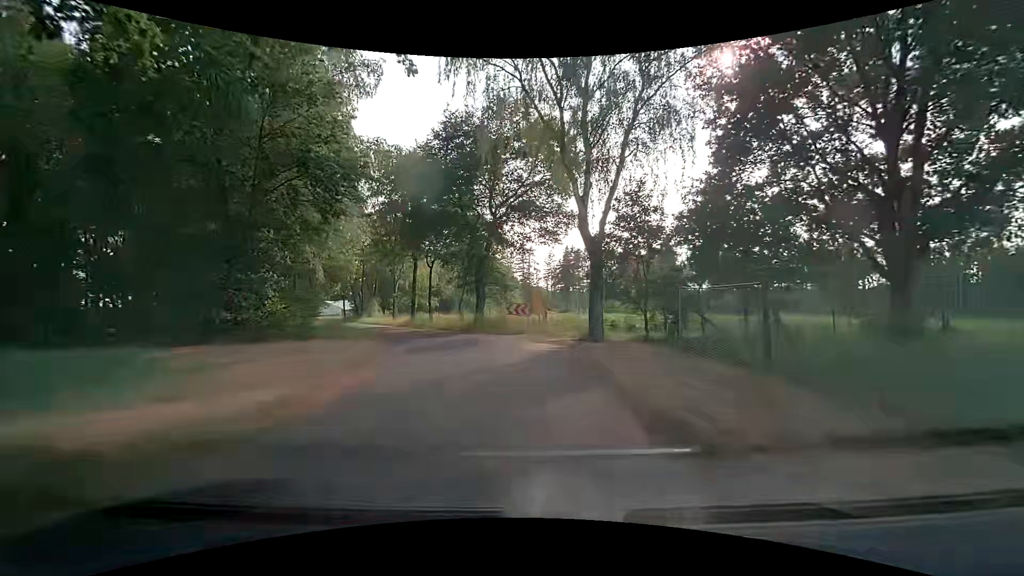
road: unclassified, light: Day
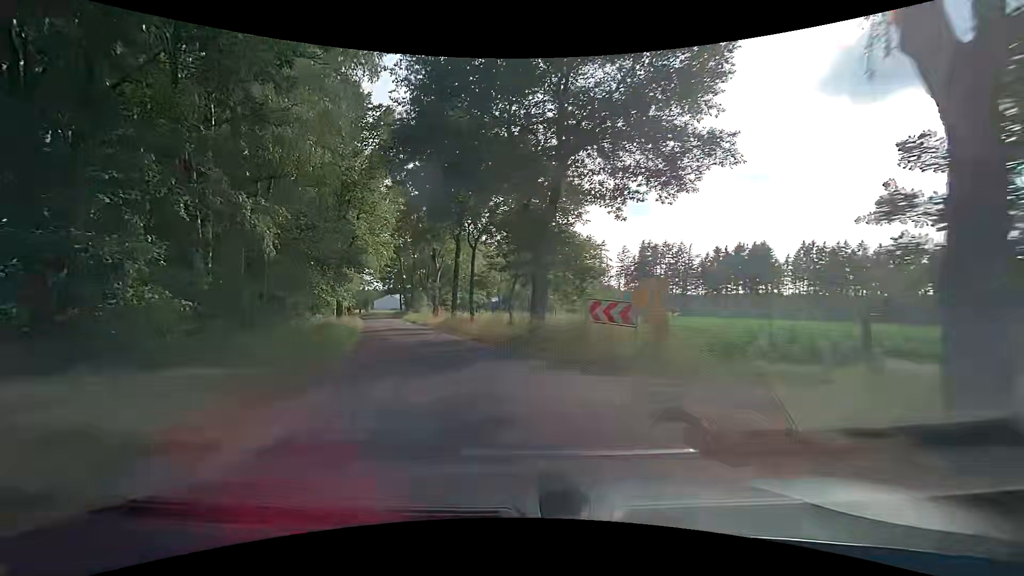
(-0.6, +13.0) m; -6°
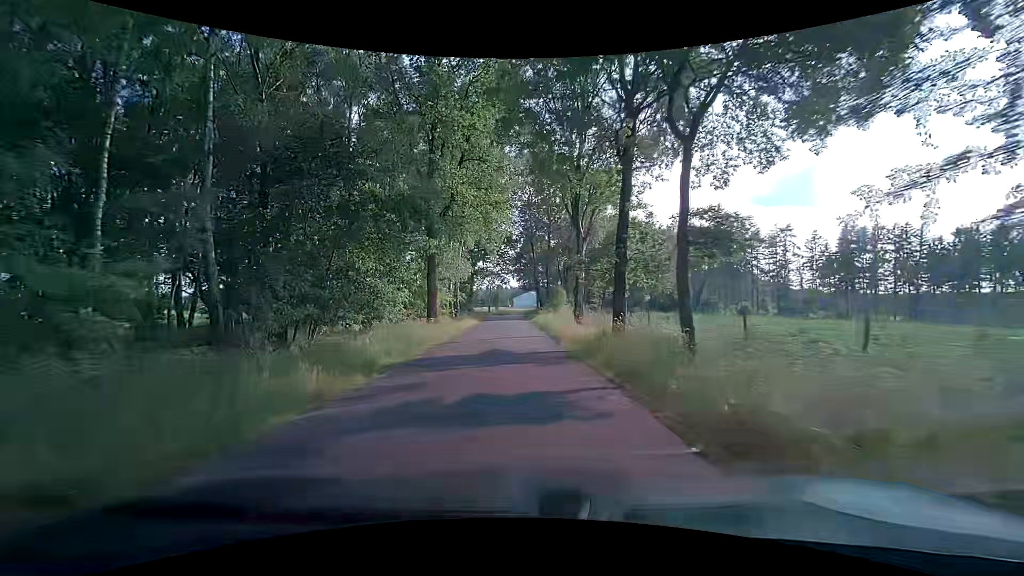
(-3.3, +19.3) m; -17°
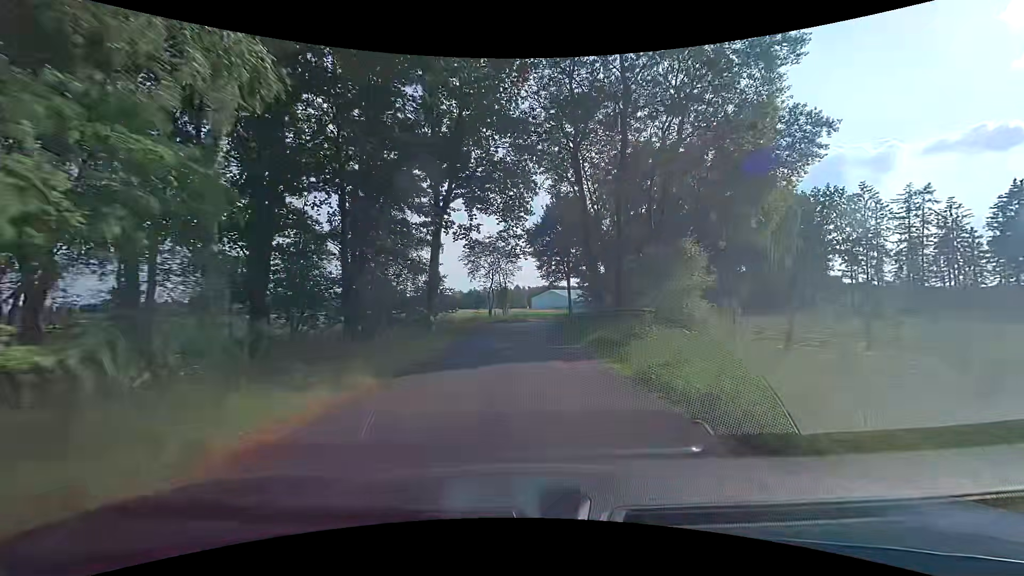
(-1.0, +37.6) m; -2°
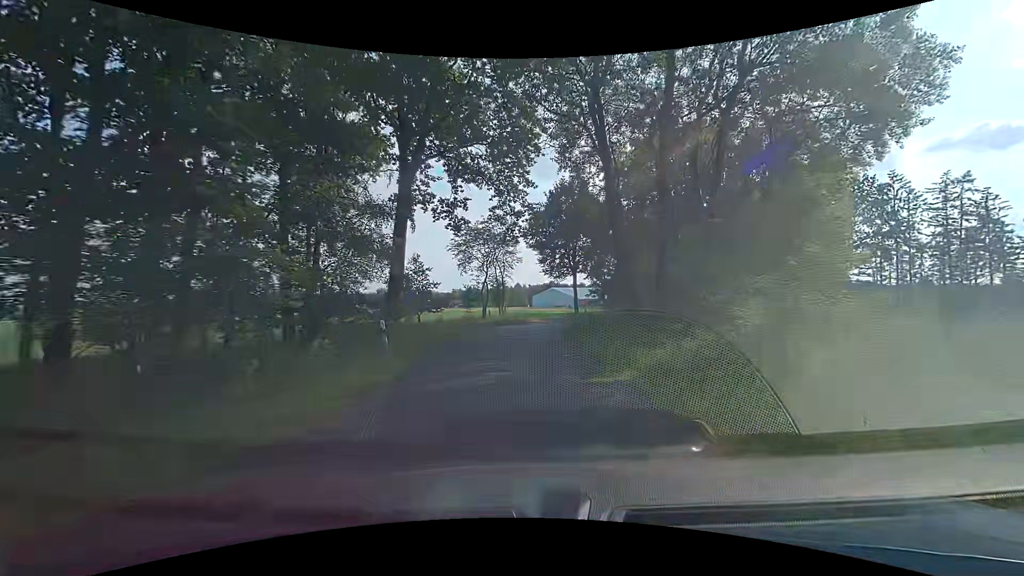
(0.0, +7.7) m; 0°
(0, +10) (0, +20) (+1, +30) (+2, +40) (+5, +49) (+9, +59) (+14, +67) (+19, +76) (+24, +85) (+28, +94) m
